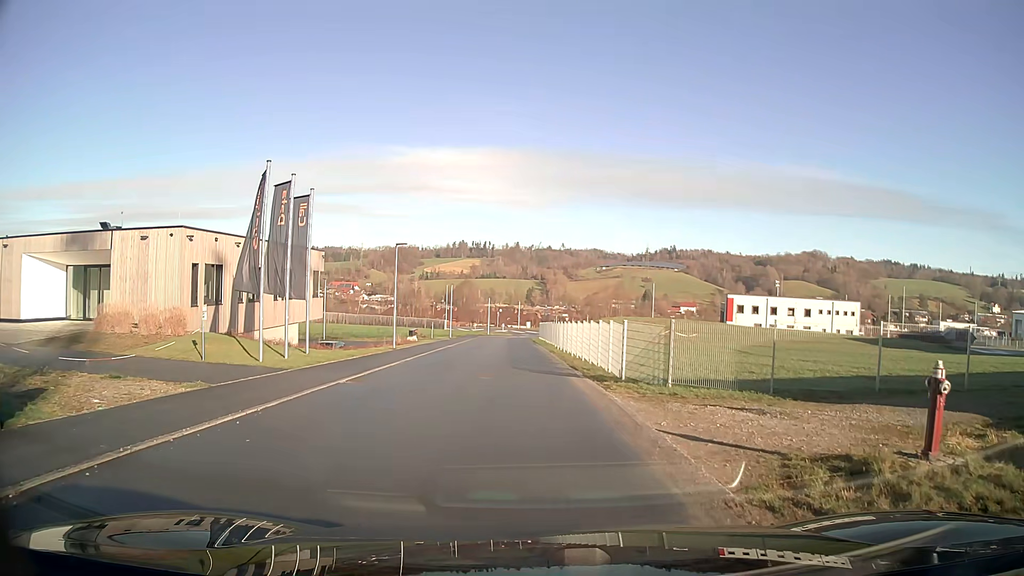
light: Day
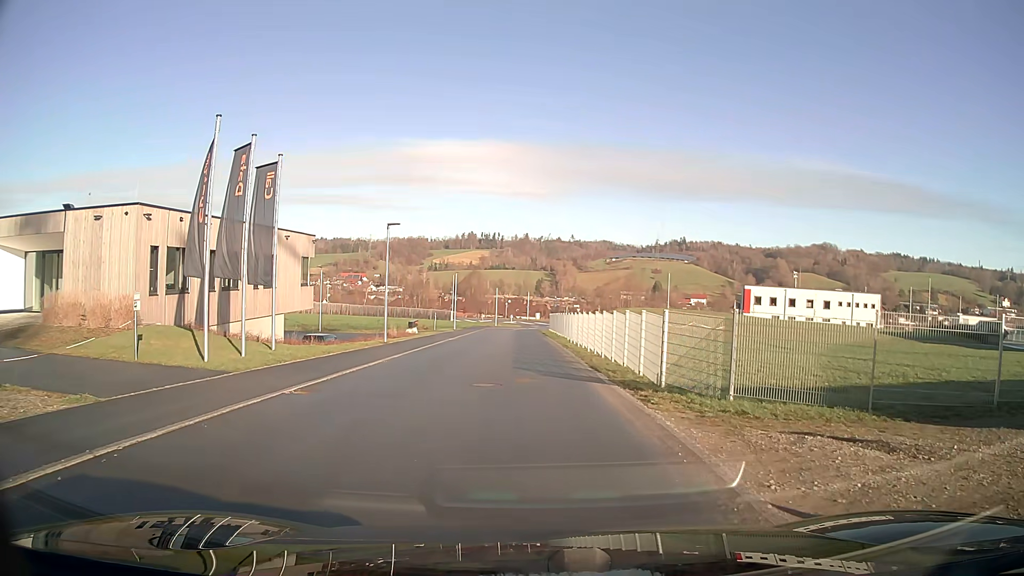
(0.0, +4.3) m; 0°
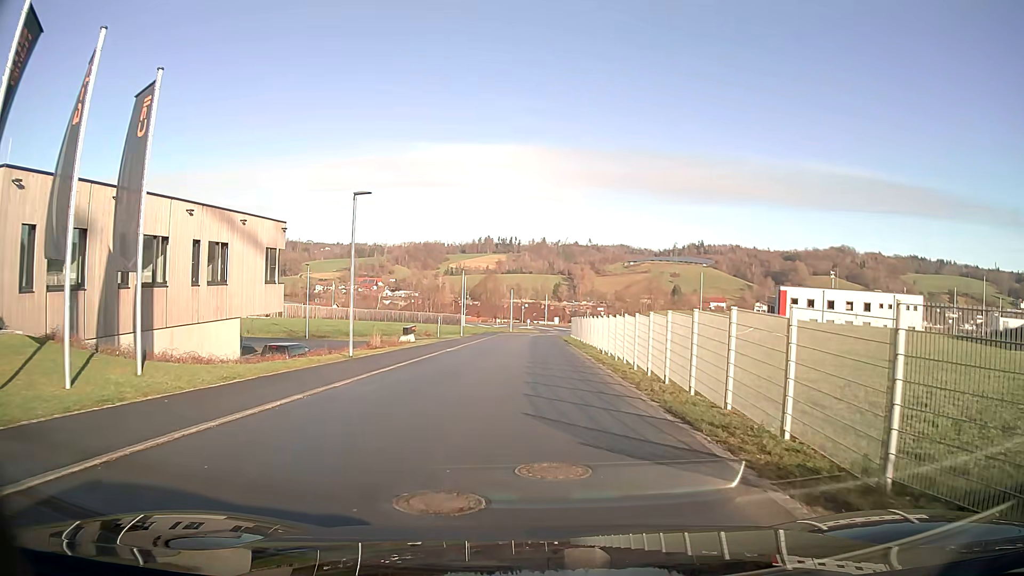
(-0.1, +8.9) m; -1°
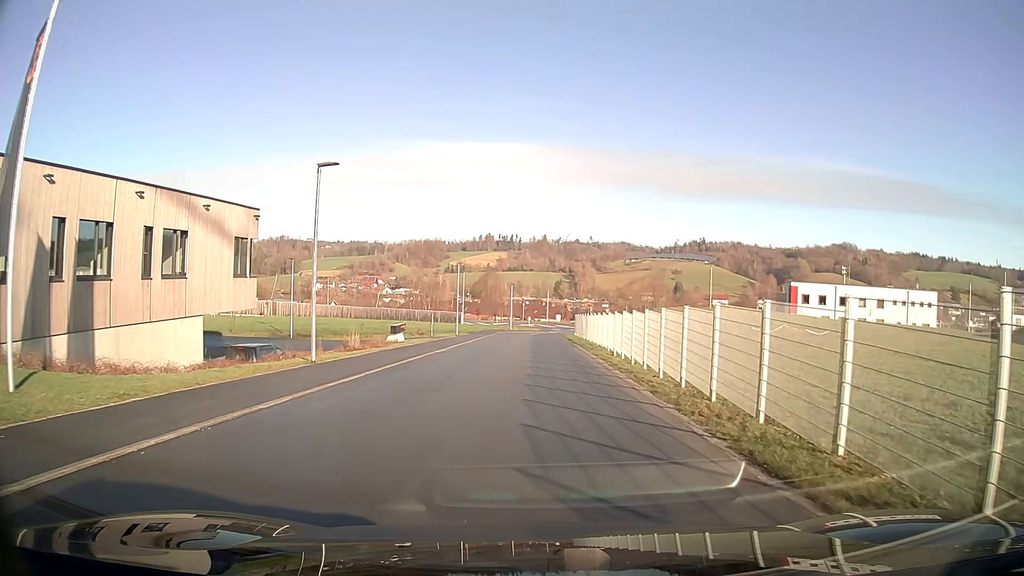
(0.0, +4.0) m; 0°
(0, +10) (0, +20) (0, +30) (0, +40) (0, +50) (+1, +60) (+3, +70) (+8, +78) (+14, +86) (+13, +96) m
